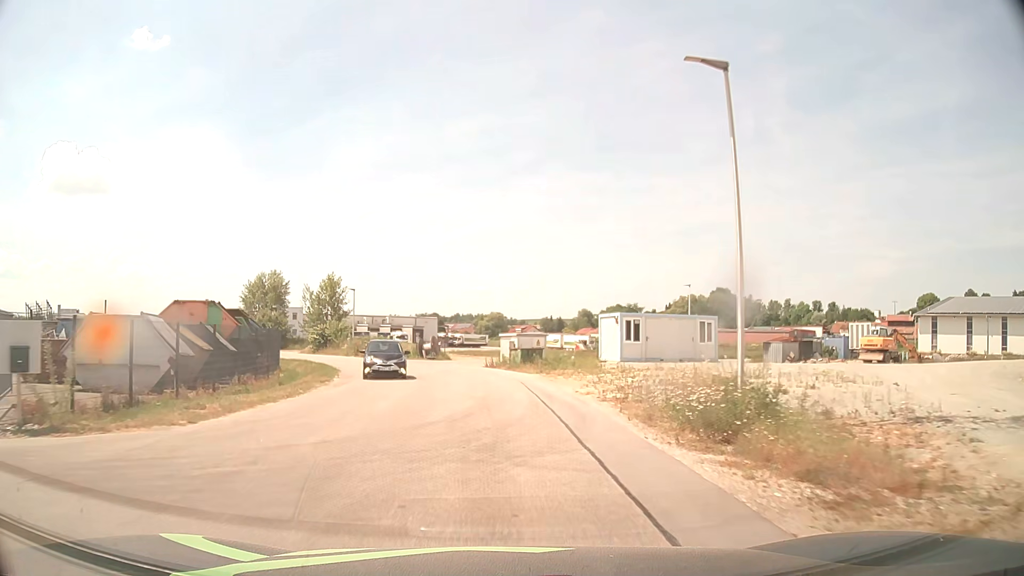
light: Day
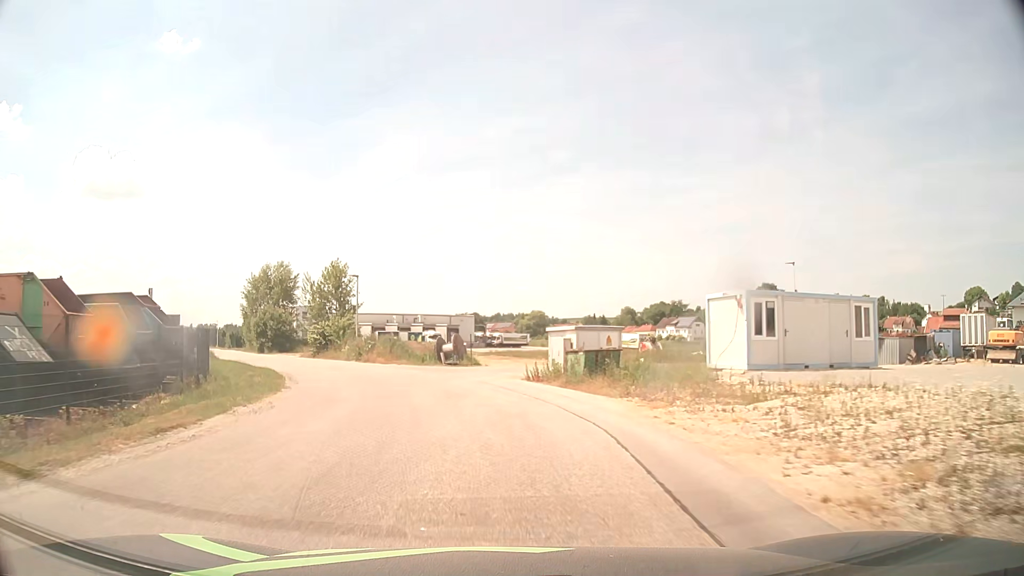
(-0.3, +13.5) m; -3°
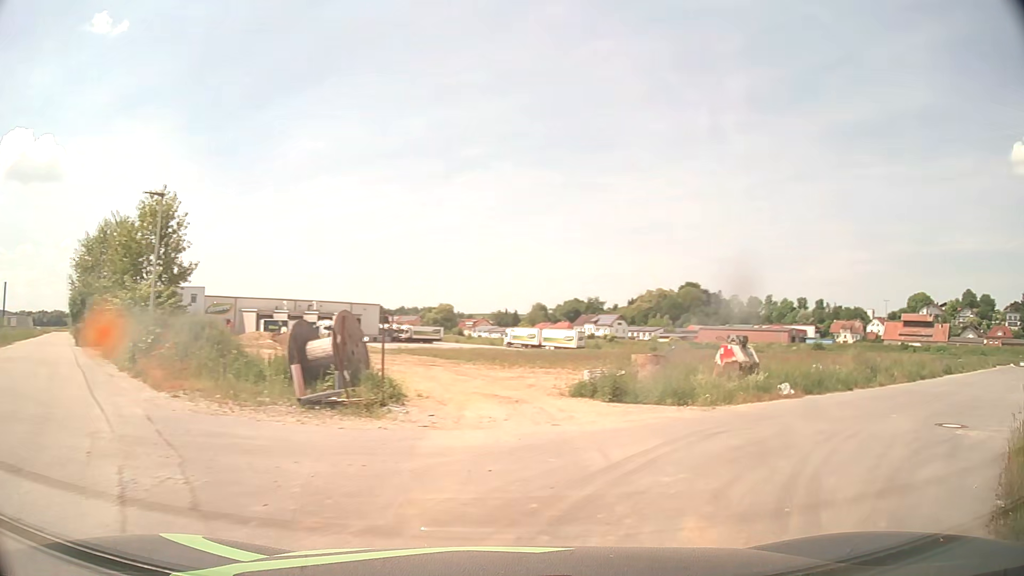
(-2.0, +24.9) m; +6°
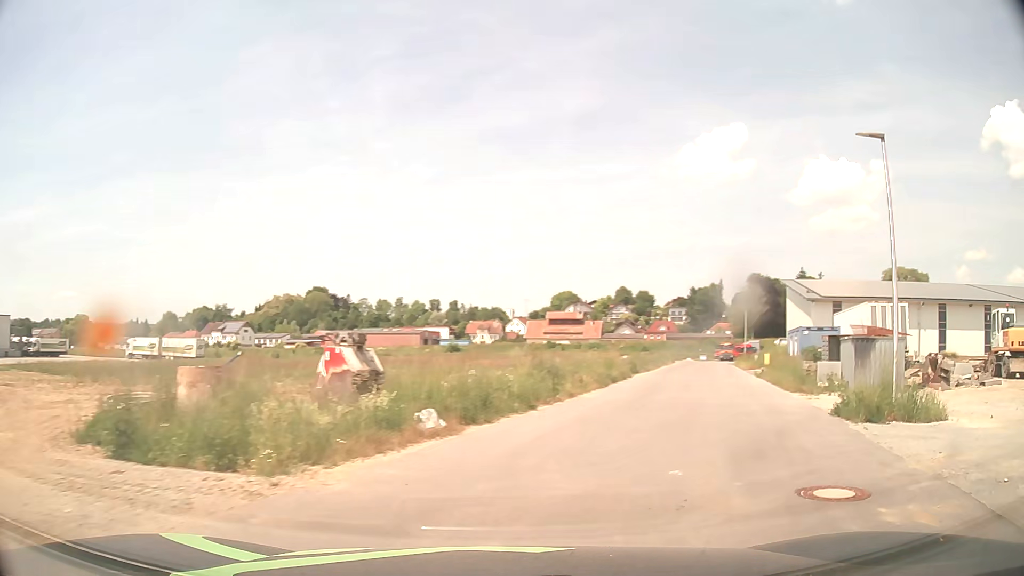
(+2.3, +7.8) m; +31°
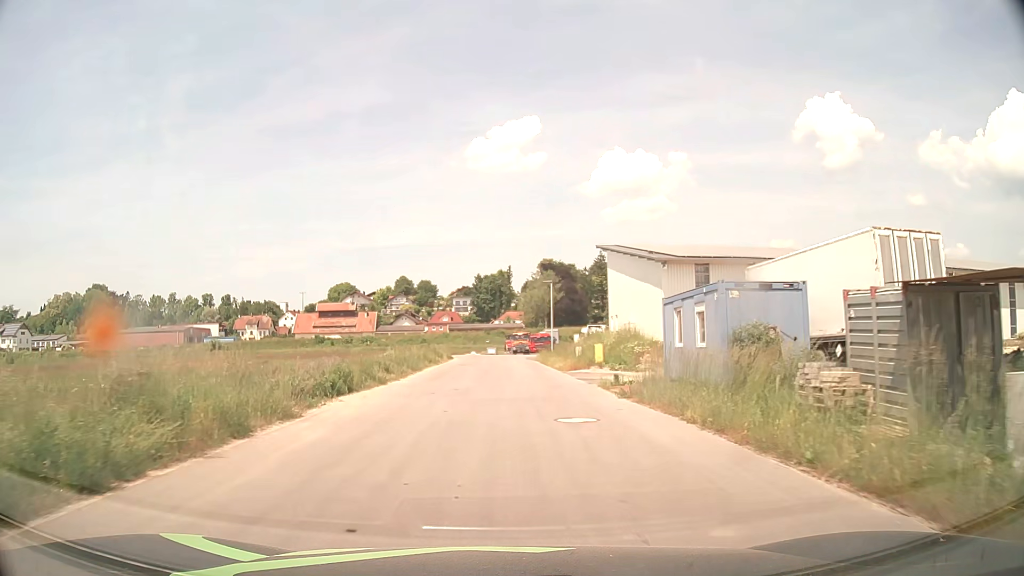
(+6.3, +20.9) m; +20°
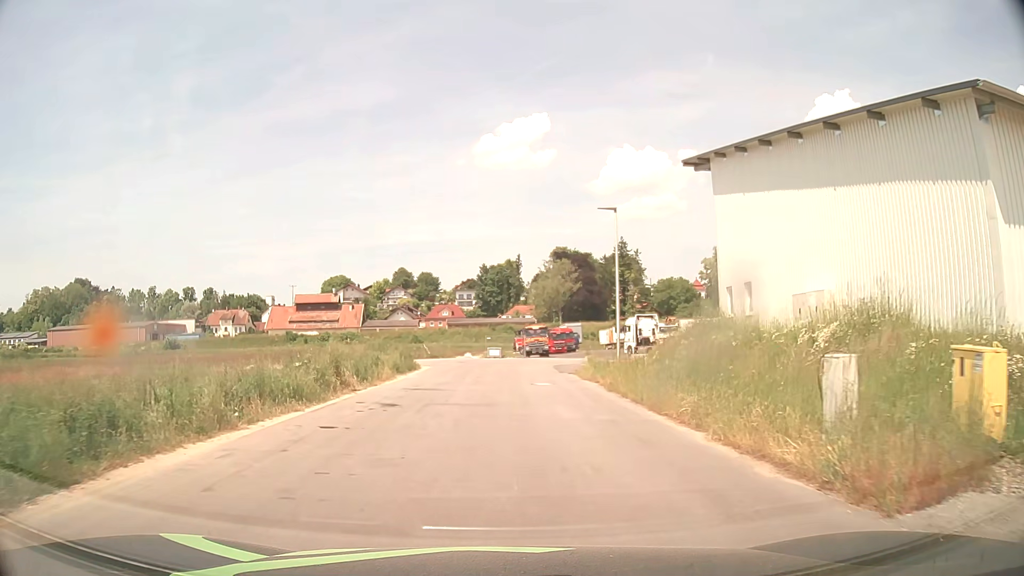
(-0.2, +28.6) m; -1°
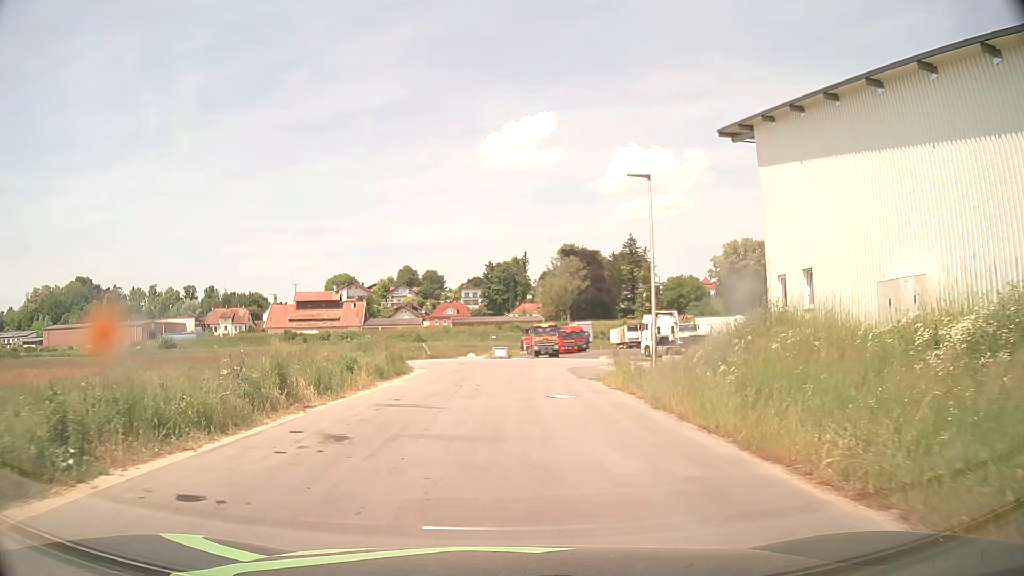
(0.0, +5.0) m; -1°
